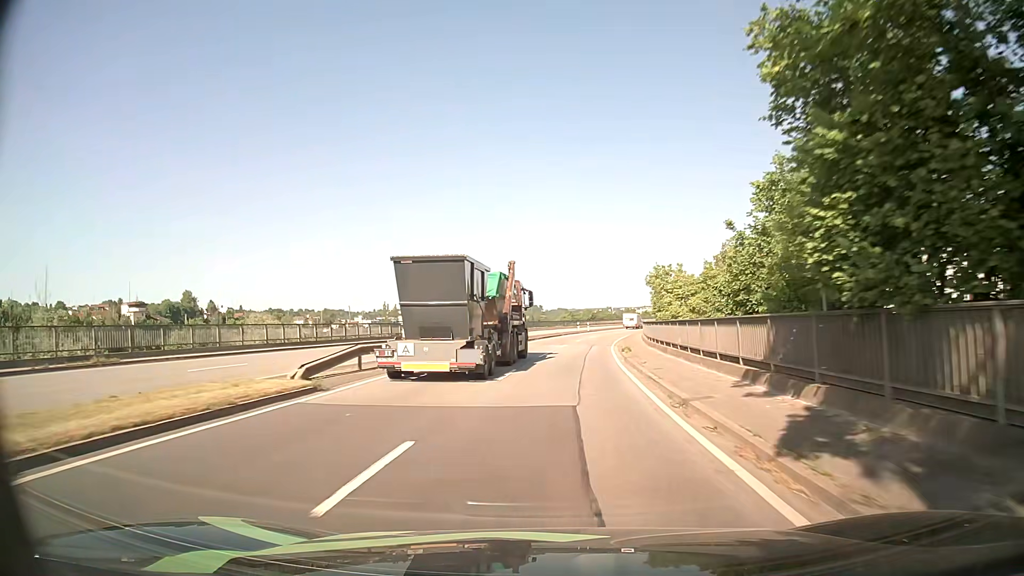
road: primary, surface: asphalt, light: Day
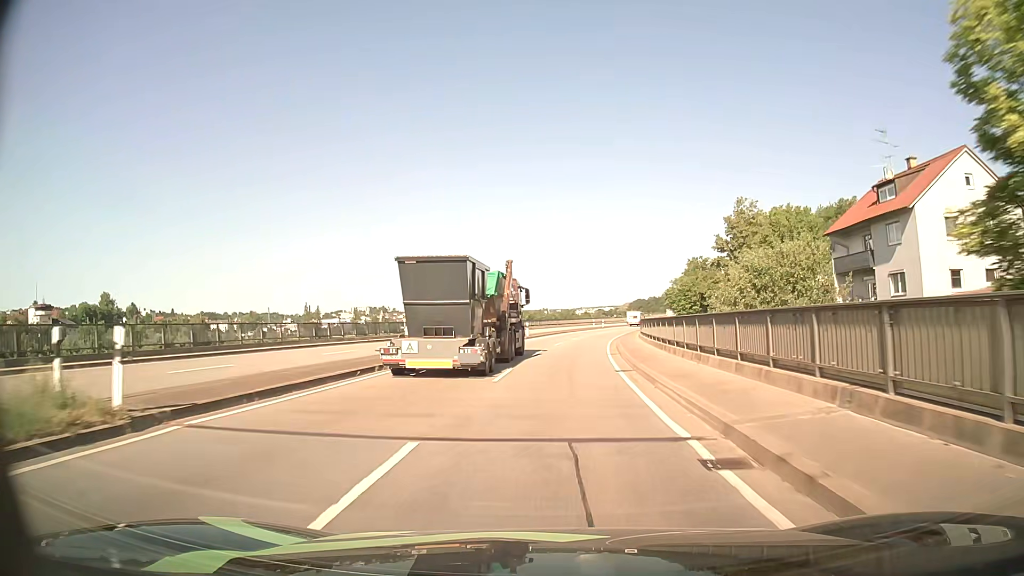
(+1.9, +36.8) m; +6°
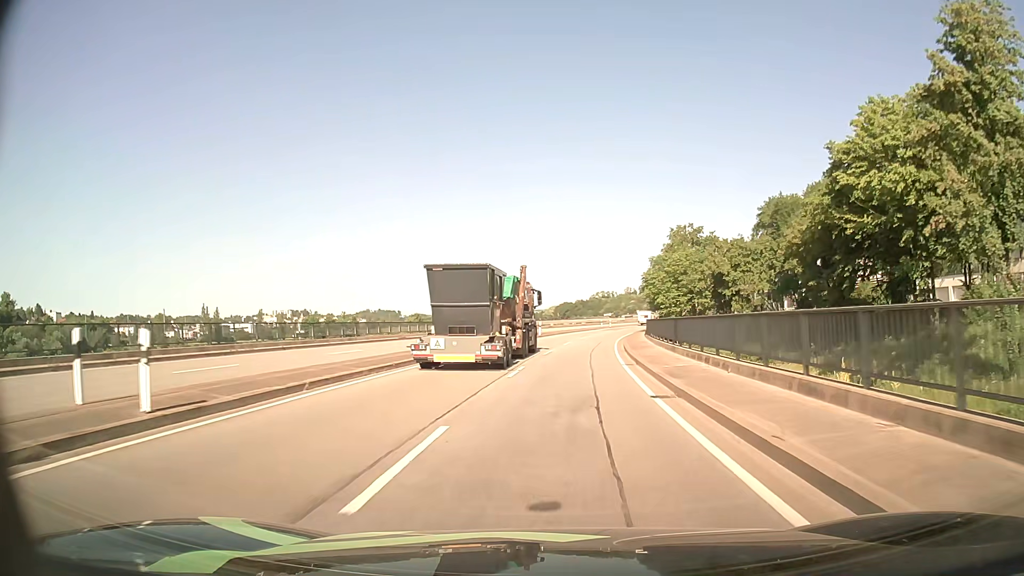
(+2.4, +46.8) m; +6°
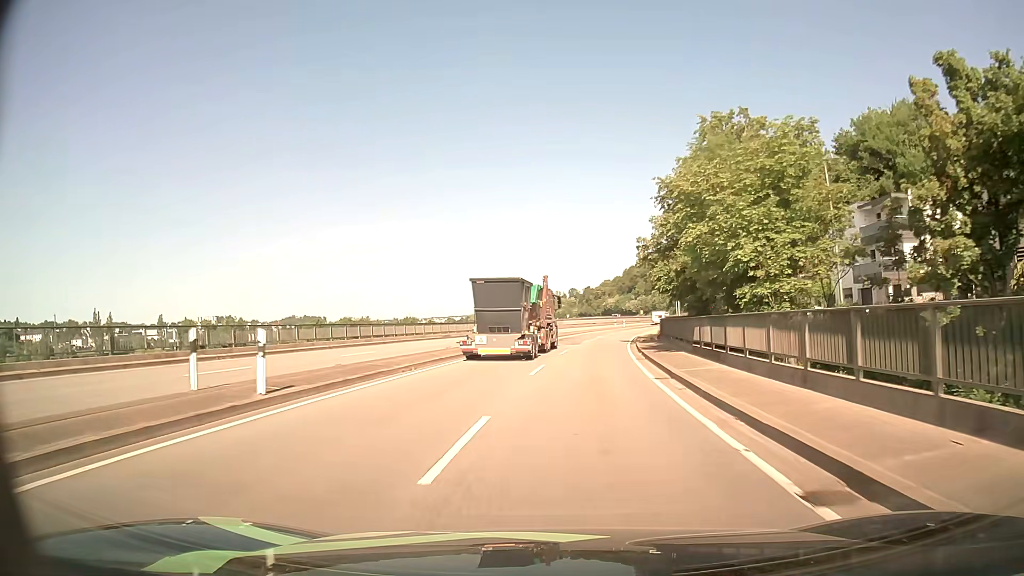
(+2.8, +46.9) m; +6°
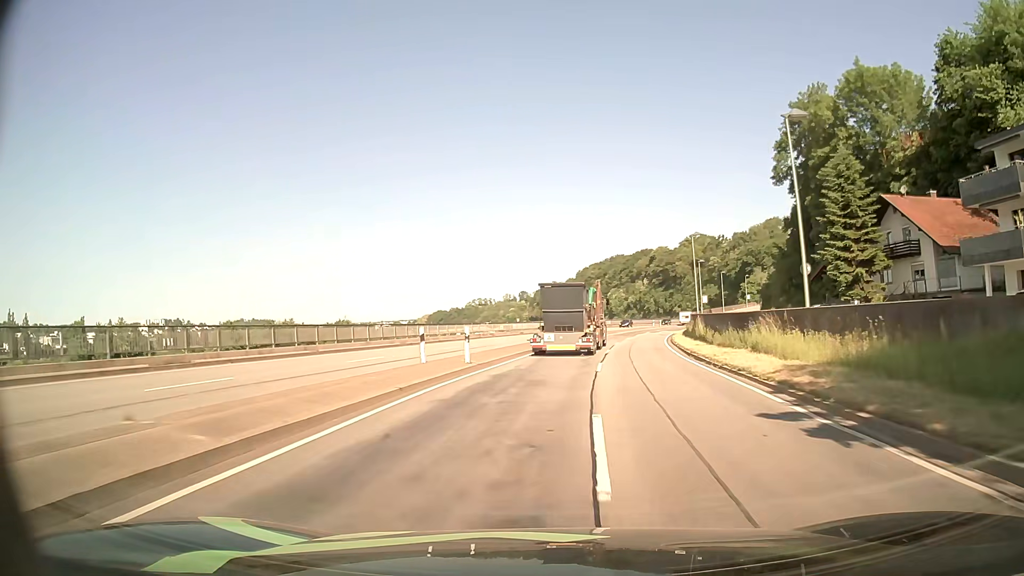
(+1.4, +39.5) m; +4°
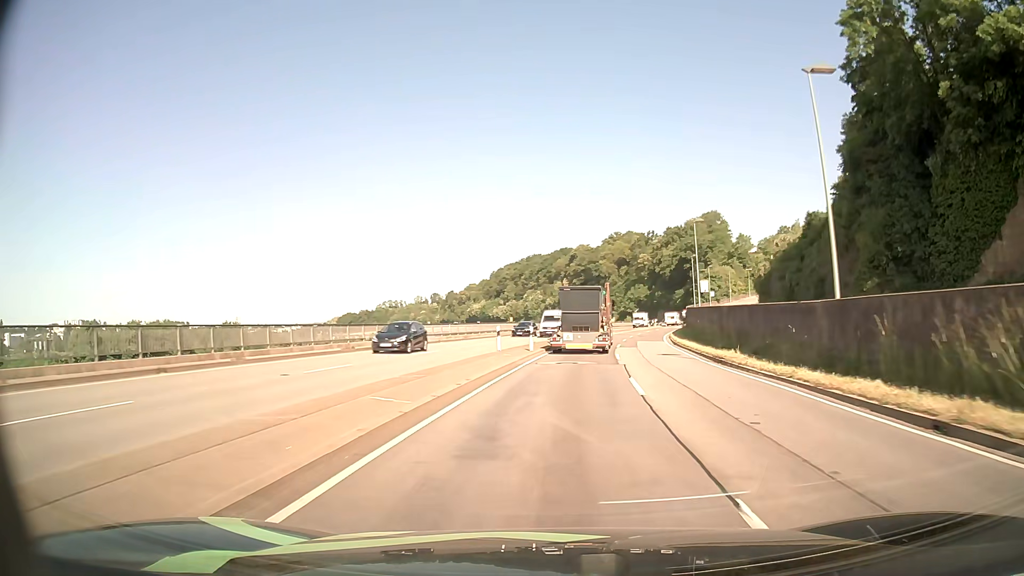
(+2.4, +40.6) m; +7°
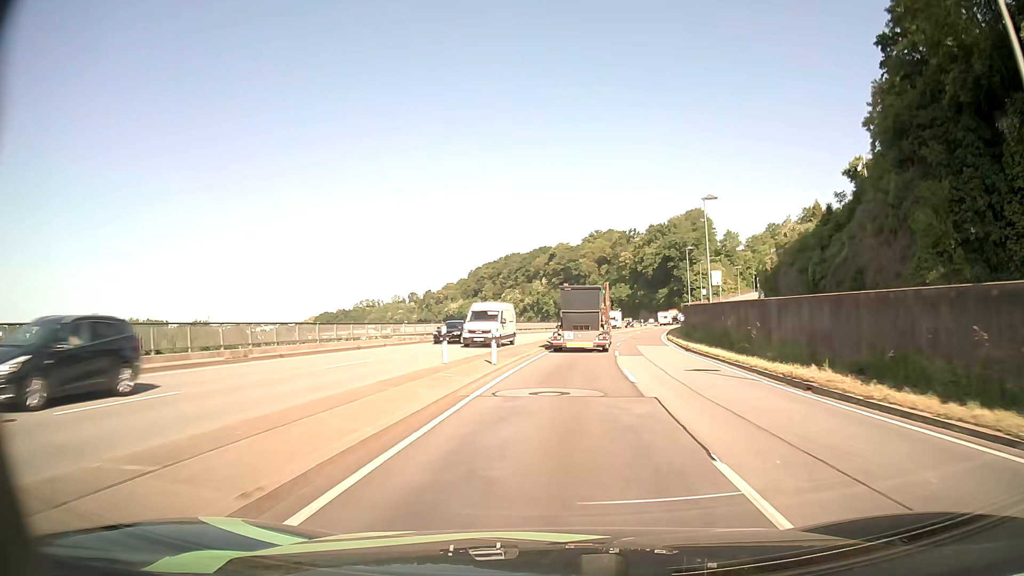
(+0.2, +10.3) m; +2°
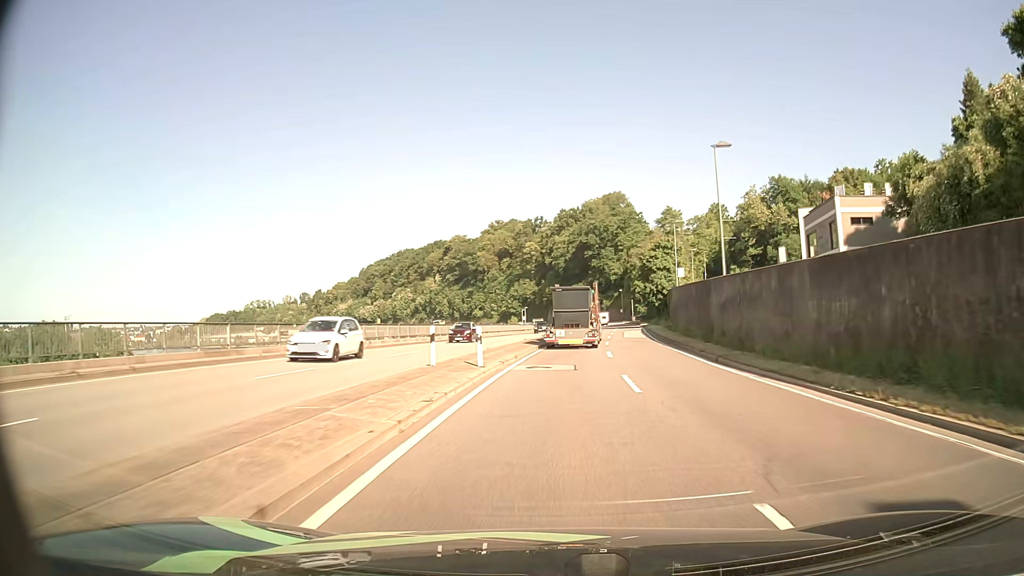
(+3.8, +51.3) m; +9°
(0, +10) (0, +20) (+1, +30) (+2, +40) (+3, +50) (+4, +60) (+5, +70) (+6, +80) (+7, +90) (+8, +100) m
